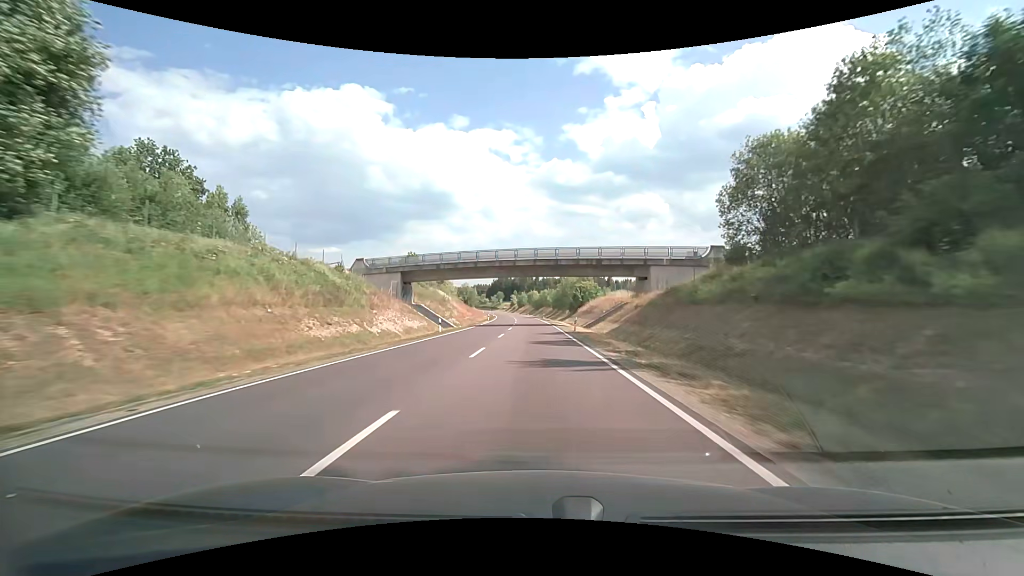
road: primary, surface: asphalt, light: Day
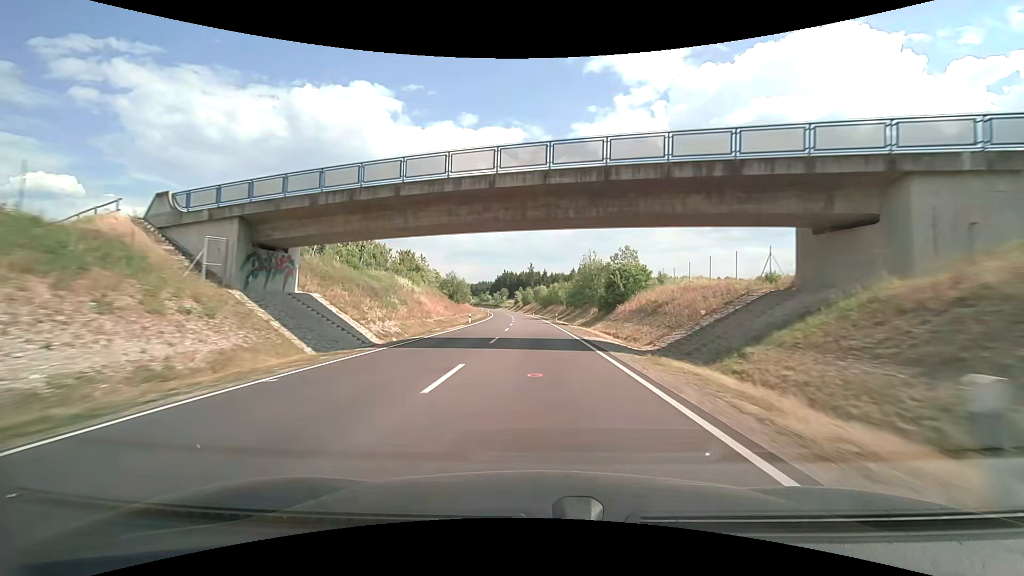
(-0.2, +30.8) m; -1°
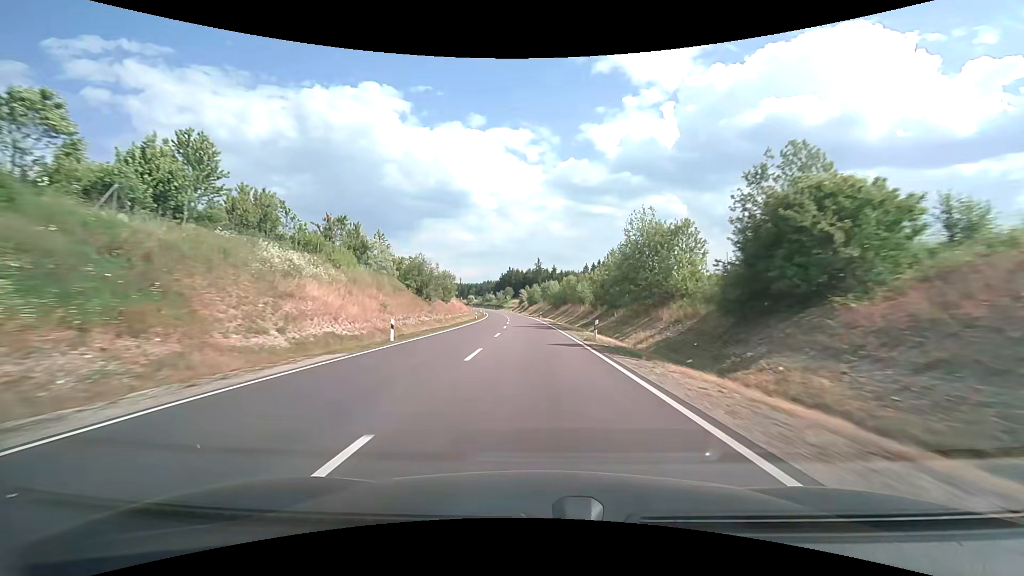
(-0.1, +31.3) m; 0°
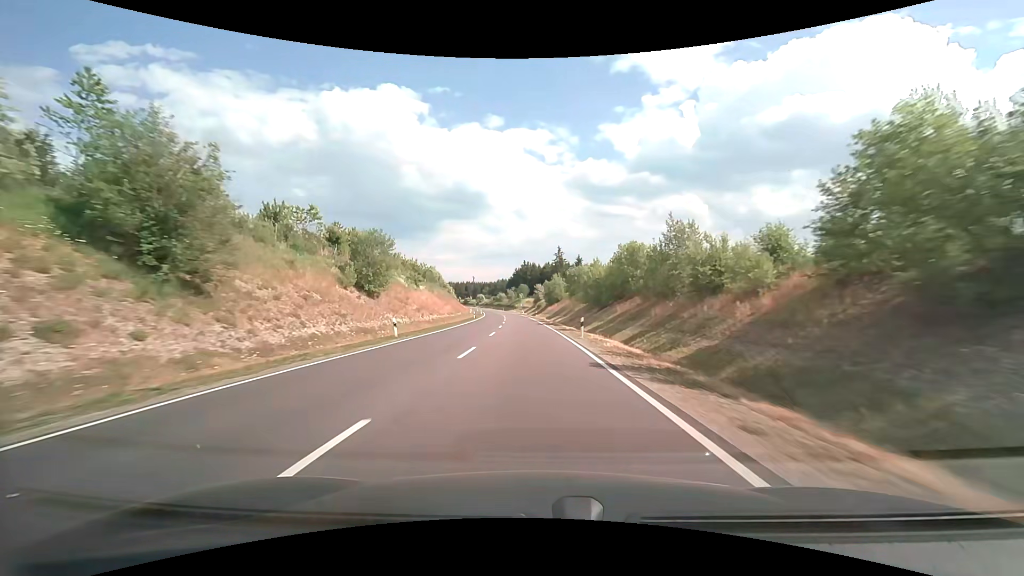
(-1.1, +47.8) m; -2°
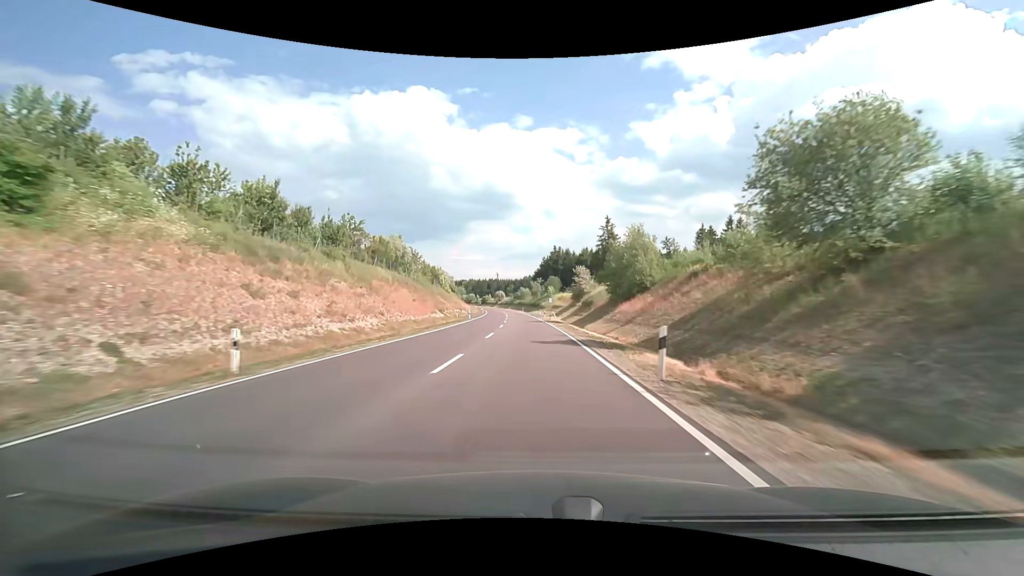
(-2.1, +64.3) m; -3°
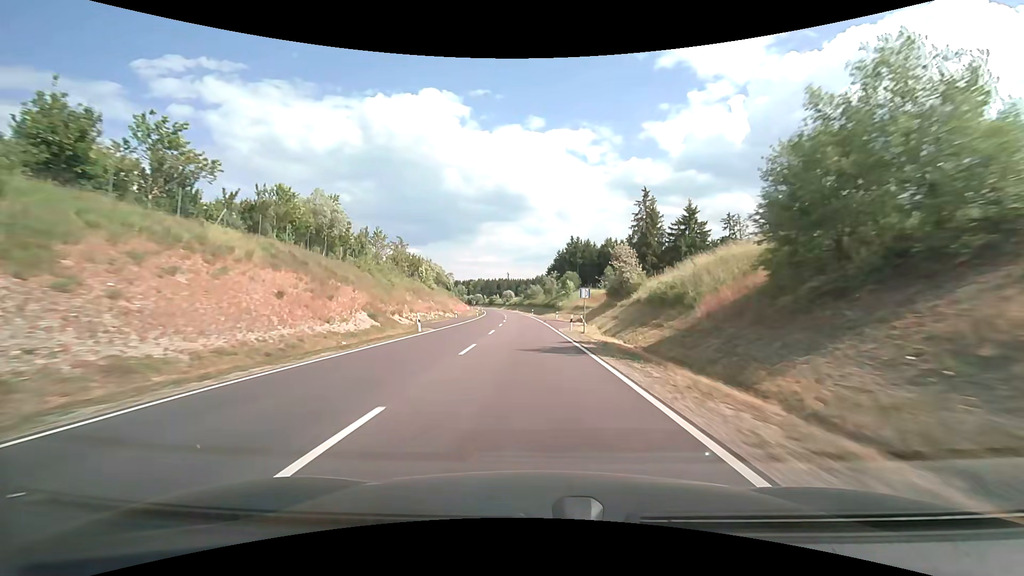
(-0.4, +32.0) m; -1°
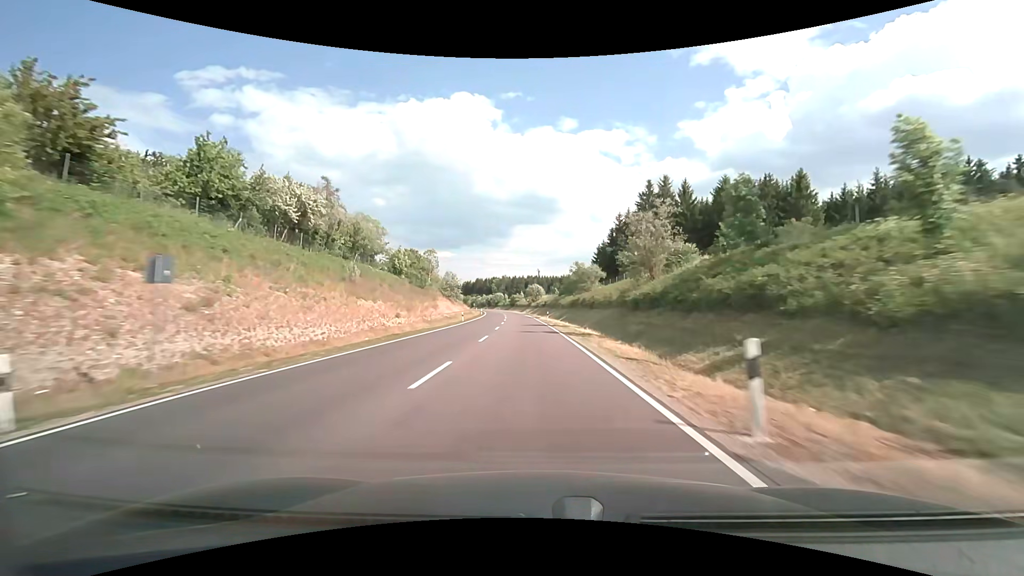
(-2.9, +78.6) m; -4°
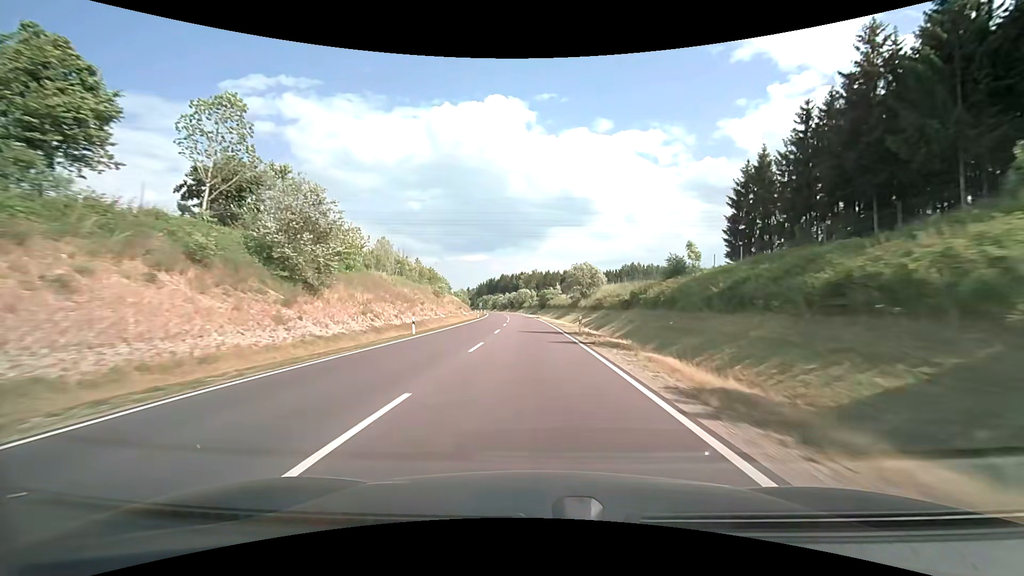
(-2.7, +77.3) m; -4°
